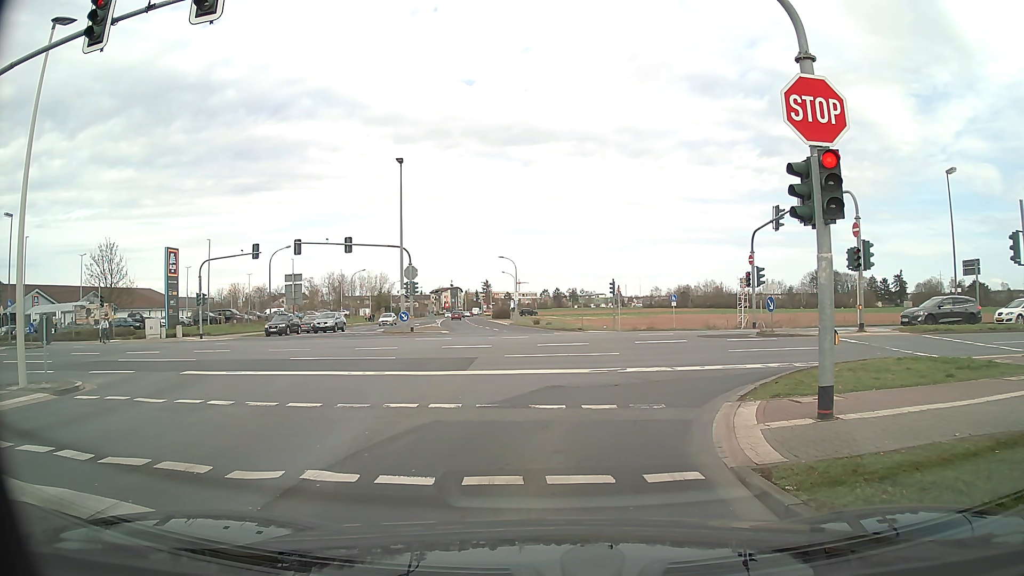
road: tertiary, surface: asphalt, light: Day
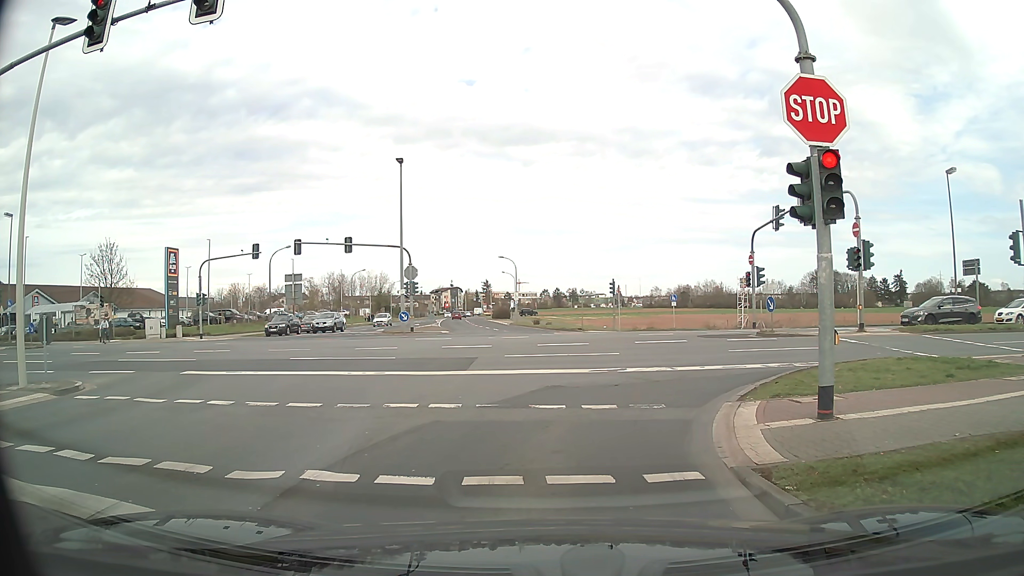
(0.0, 0.0) m; 0°
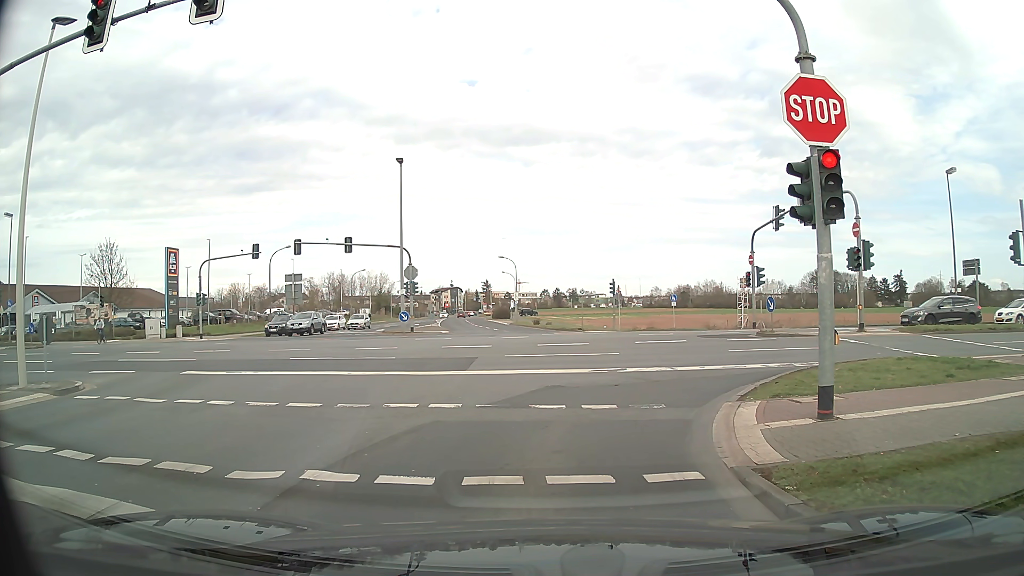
(0.0, 0.0) m; 0°
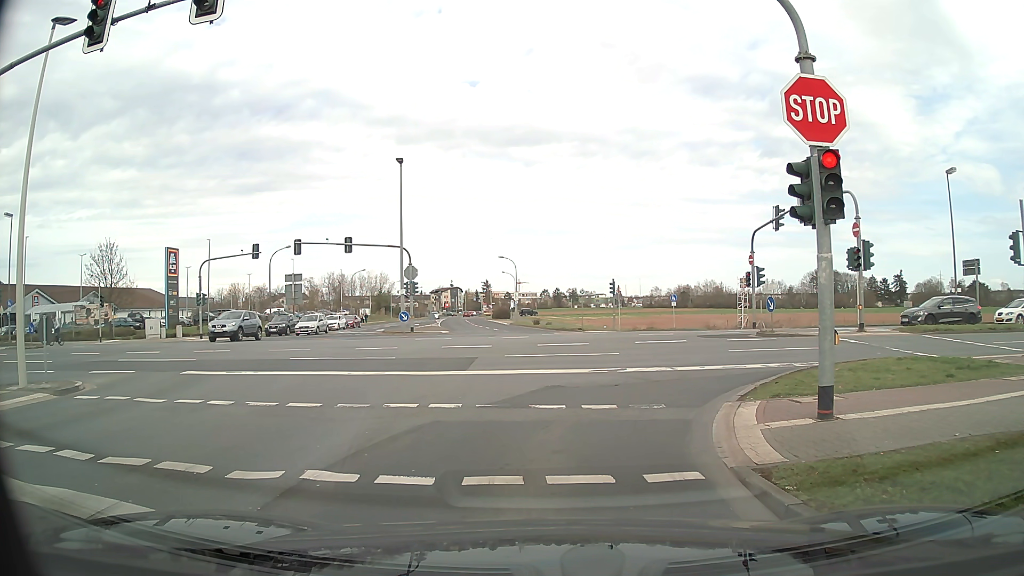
(0.0, 0.0) m; 0°
